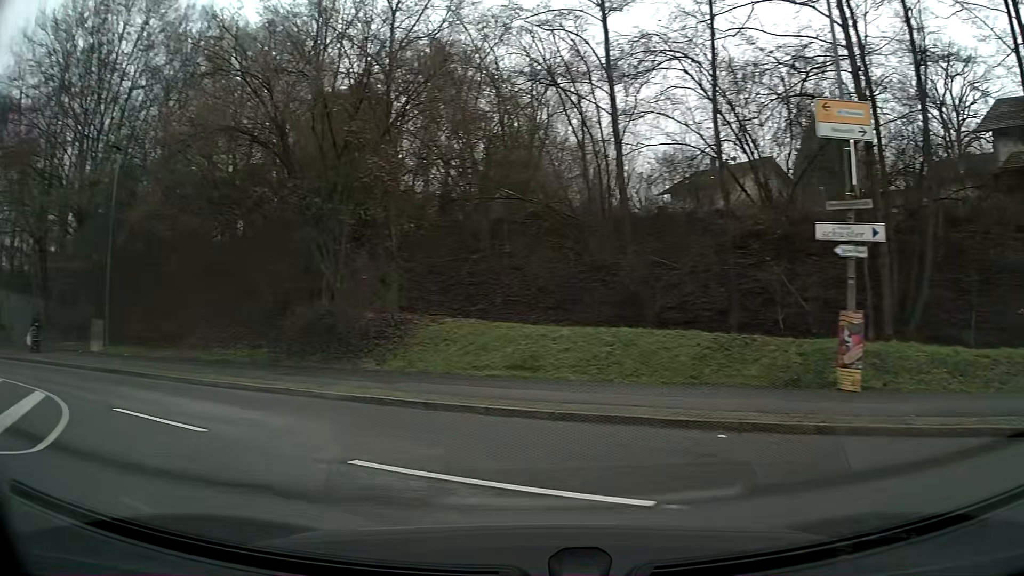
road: unclassified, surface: asphalt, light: Day
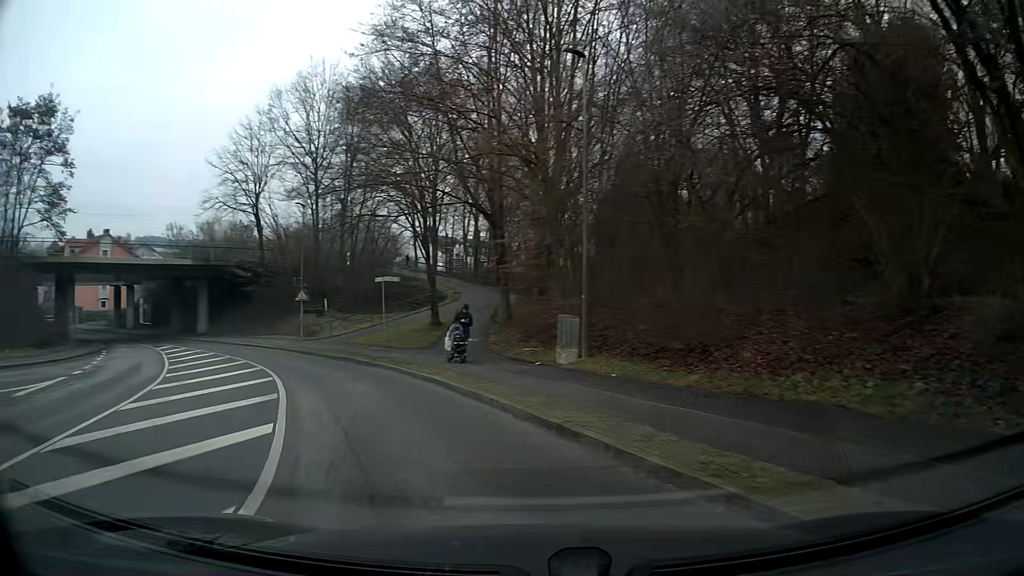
(-4.6, +10.4) m; -42°
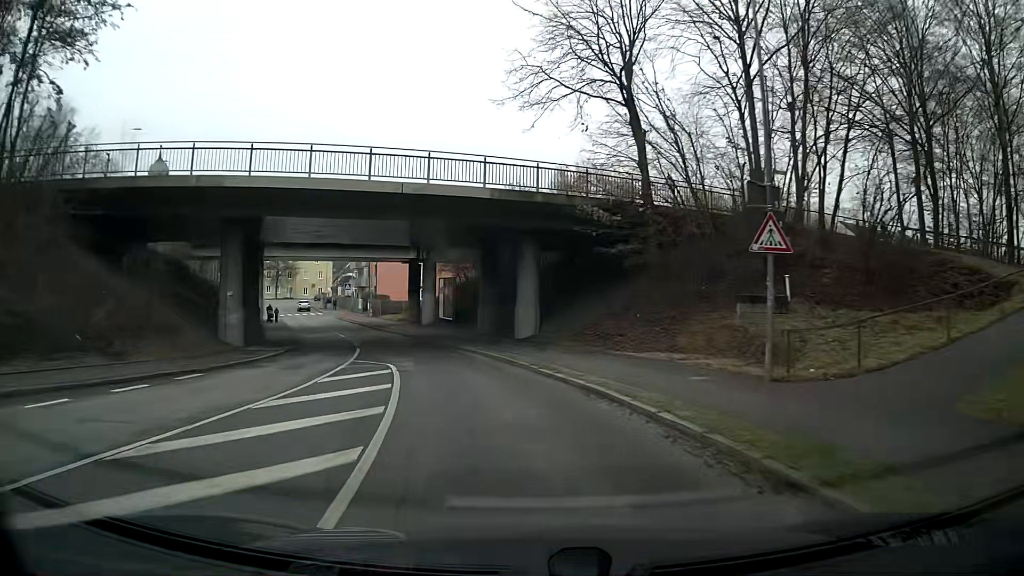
(-8.5, +26.7) m; -30°
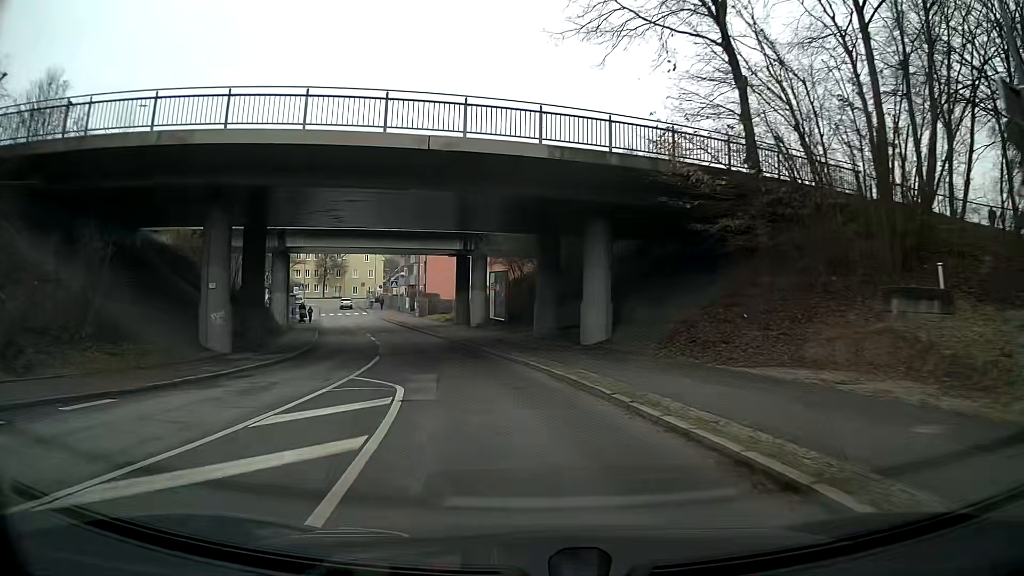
(-0.3, +6.4) m; -5°
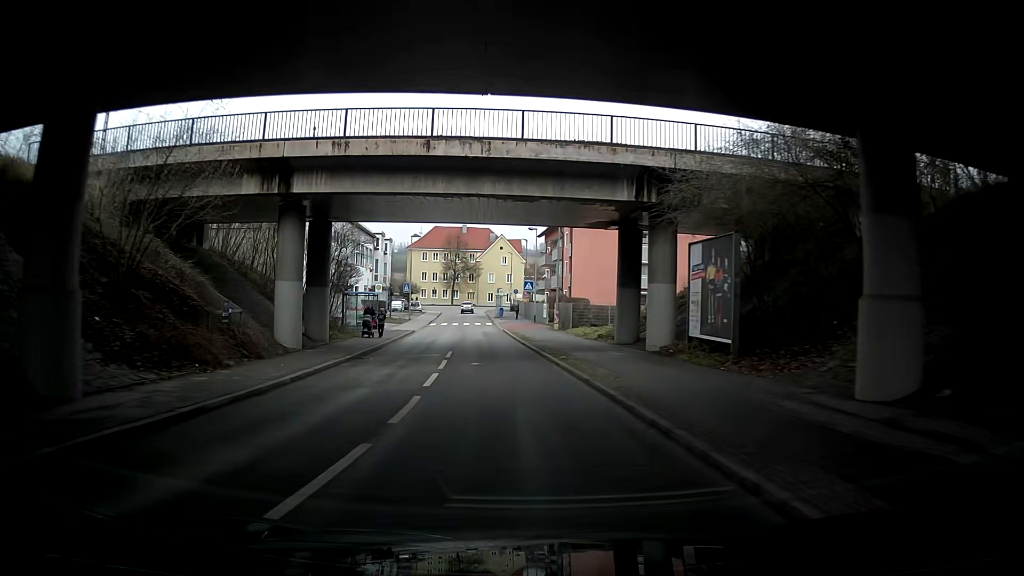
(-2.0, +19.8) m; -6°
(0, +10) (-1, +20) (-2, +30) (-4, +40) (-6, +50) (-7, +59) (-9, +69) (-11, +79) (-13, +89) (-13, +99) m
